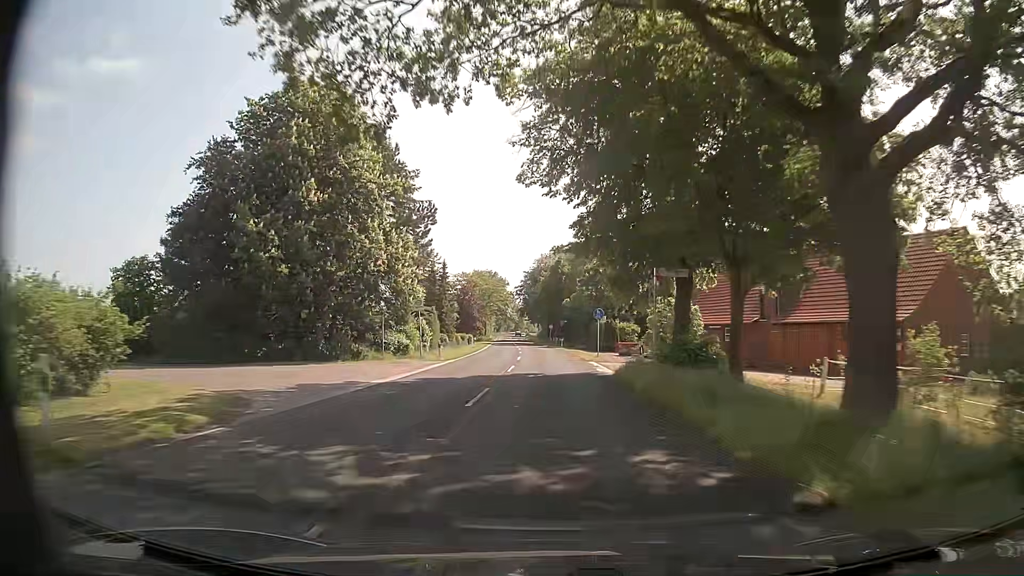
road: secondary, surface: asphalt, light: Day
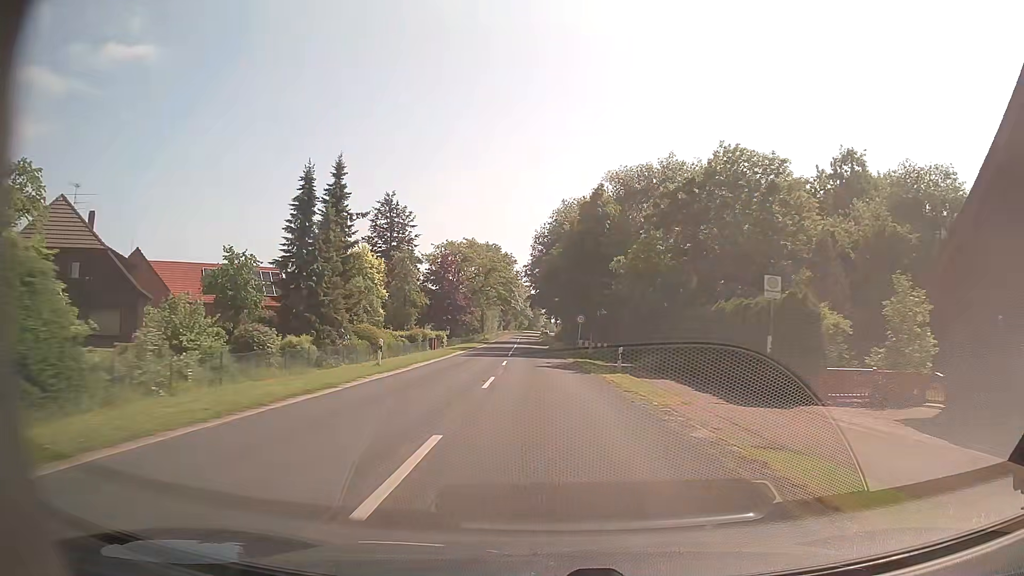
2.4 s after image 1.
(-0.4, +44.1) m; -1°
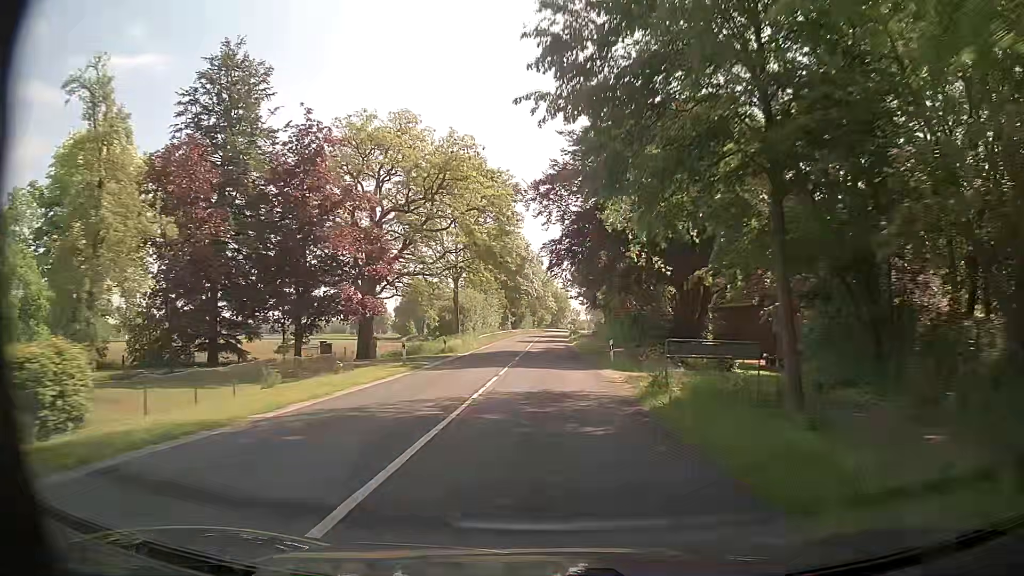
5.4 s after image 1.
(-1.4, +55.5) m; -2°
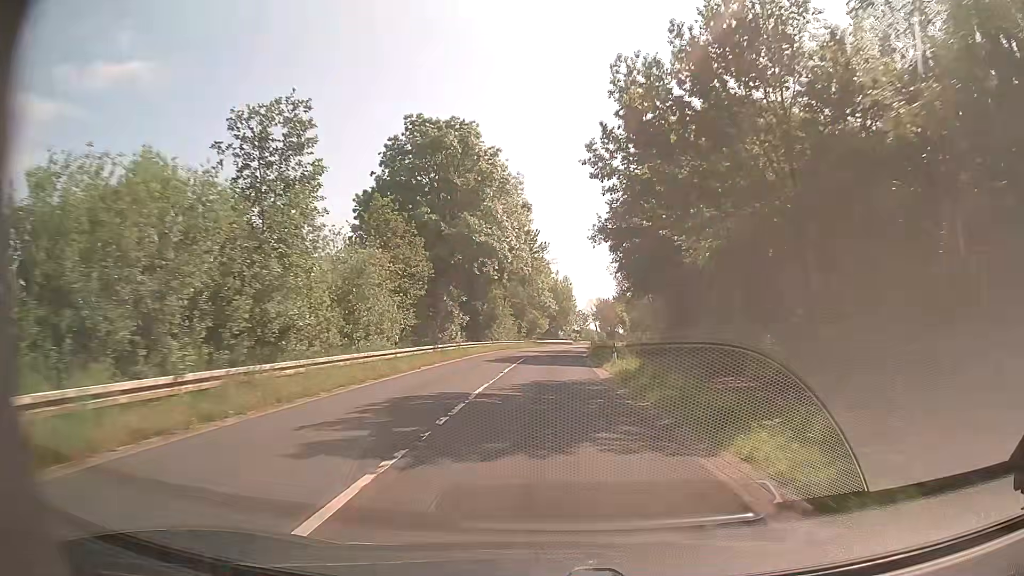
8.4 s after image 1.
(0.0, +55.4) m; 0°
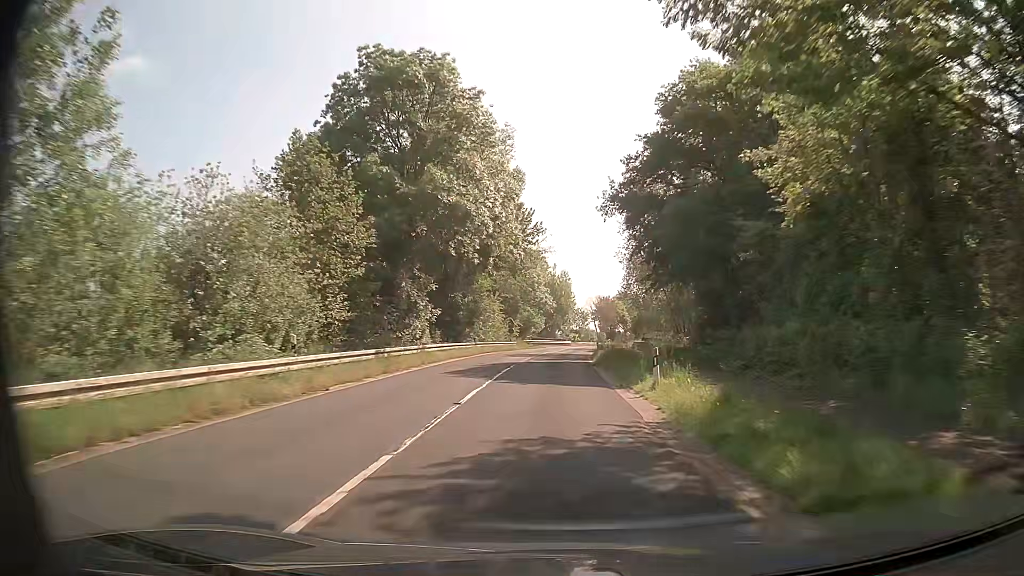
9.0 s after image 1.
(0.0, +11.0) m; +1°
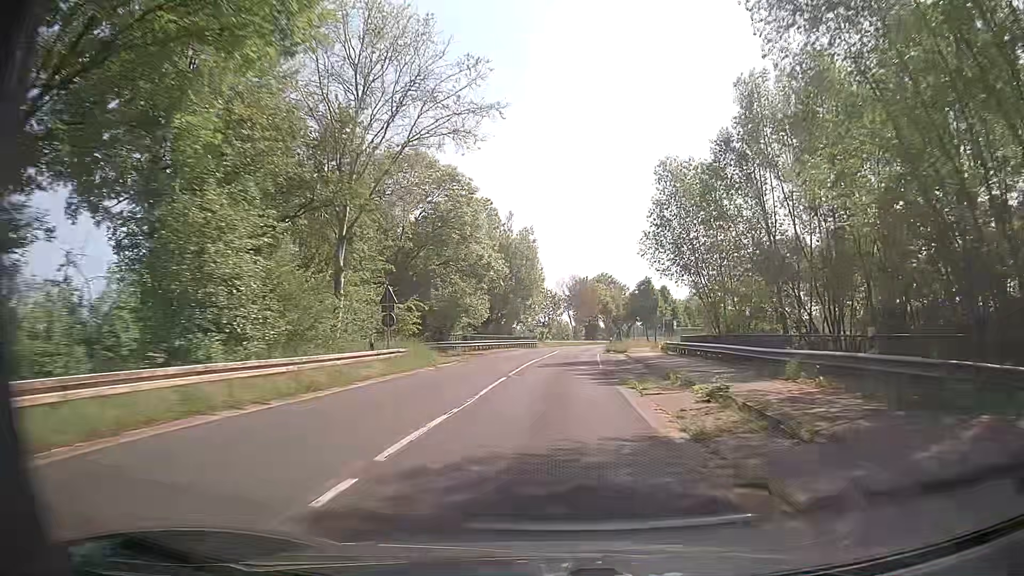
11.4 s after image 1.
(+0.6, +44.2) m; +3°
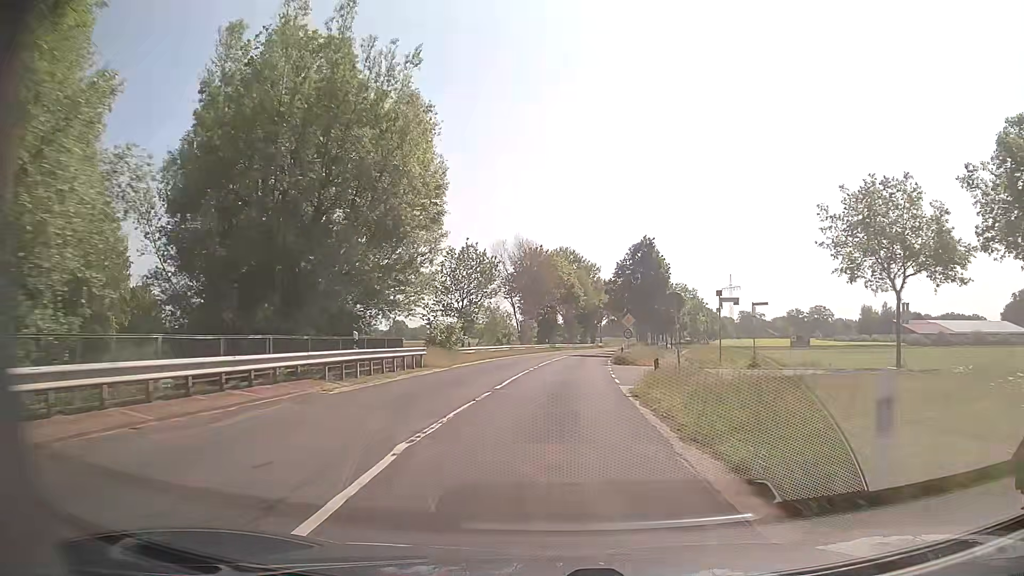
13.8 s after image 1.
(+1.5, +44.5) m; +5°
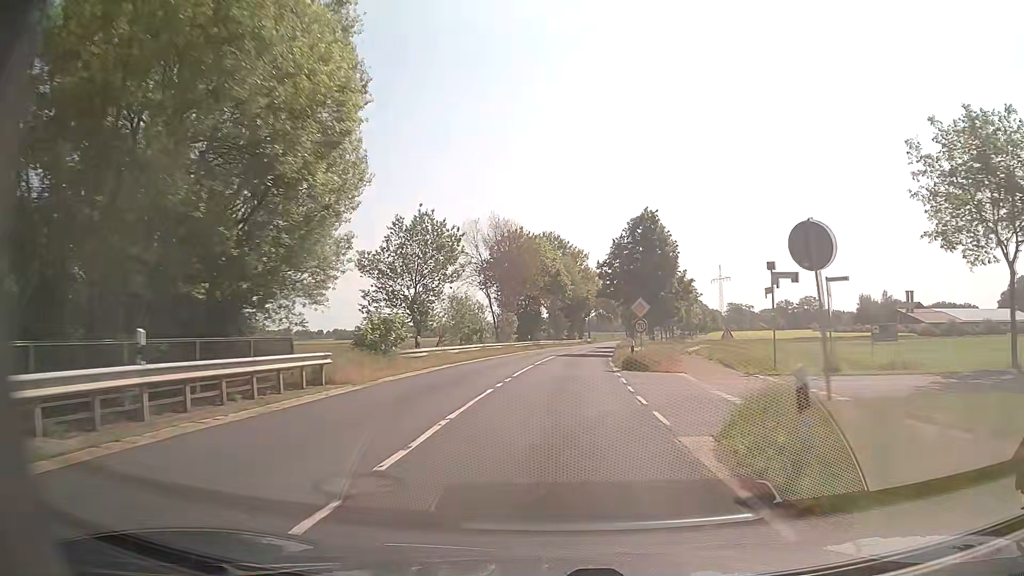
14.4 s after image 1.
(+0.1, +11.2) m; +1°
(0, +10) (+1, +20) (+1, +30) (+2, +40) (+3, +50) (+4, +60) (+5, +70) (+7, +80) (+9, +89) (+11, +99) m
